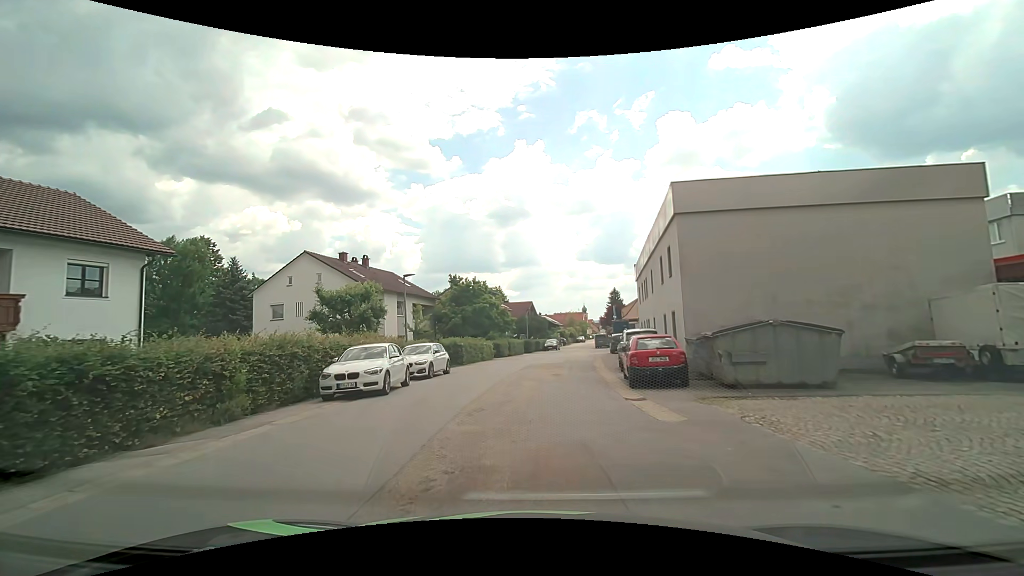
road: residential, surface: asphalt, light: Day
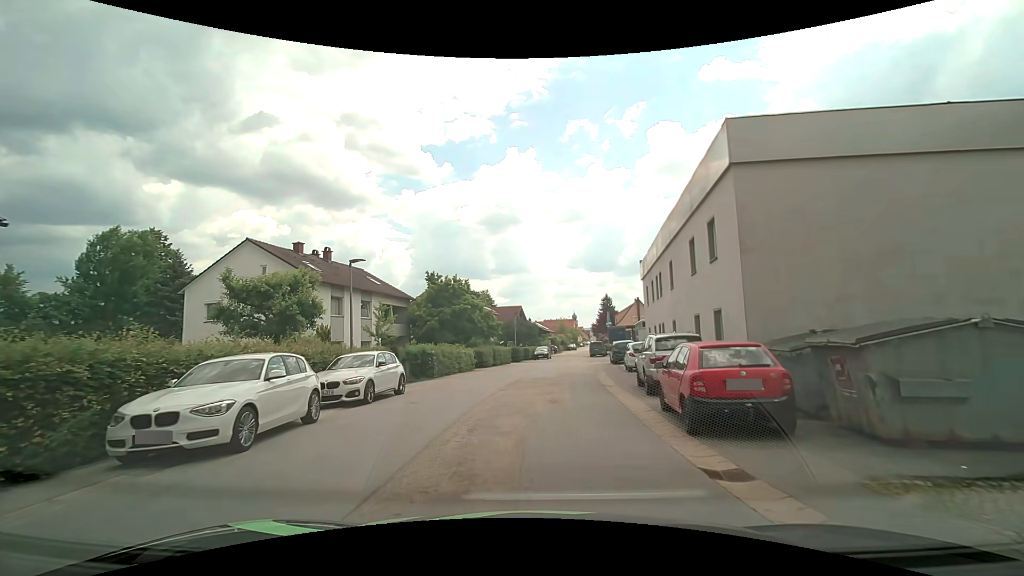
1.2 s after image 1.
(+0.1, +6.2) m; +2°
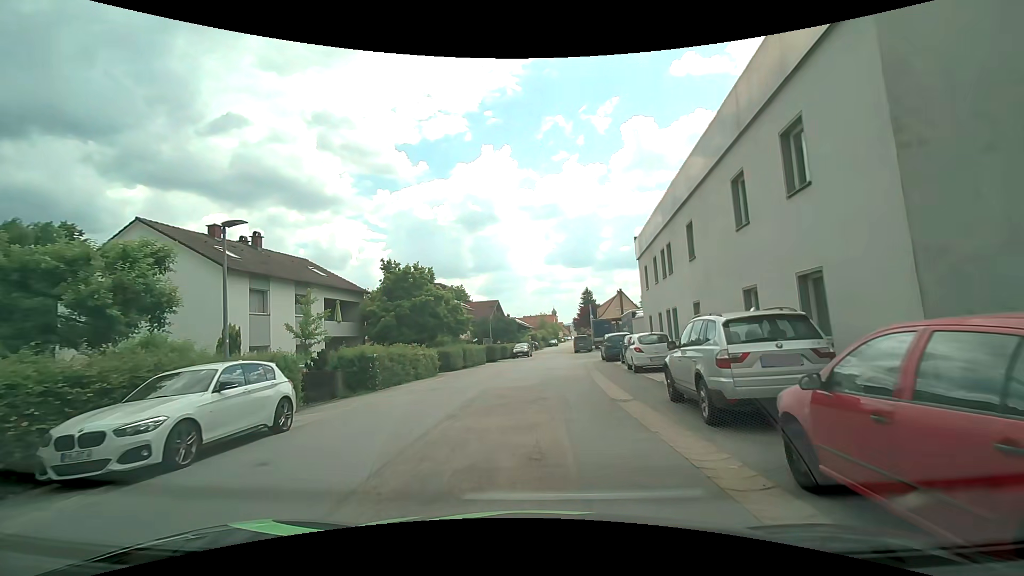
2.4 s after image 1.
(+0.2, +6.3) m; +3°
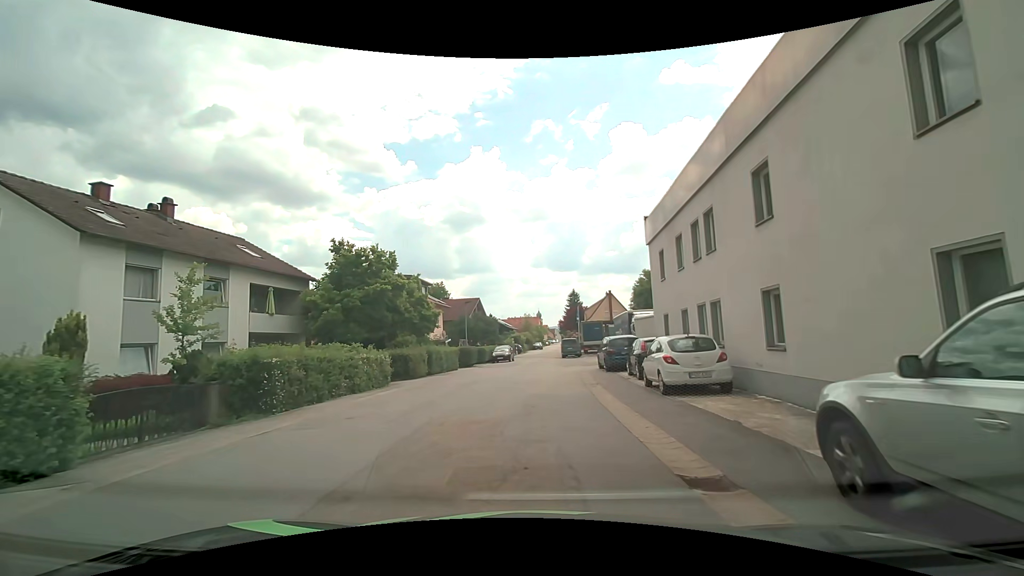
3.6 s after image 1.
(0.0, +6.4) m; +2°
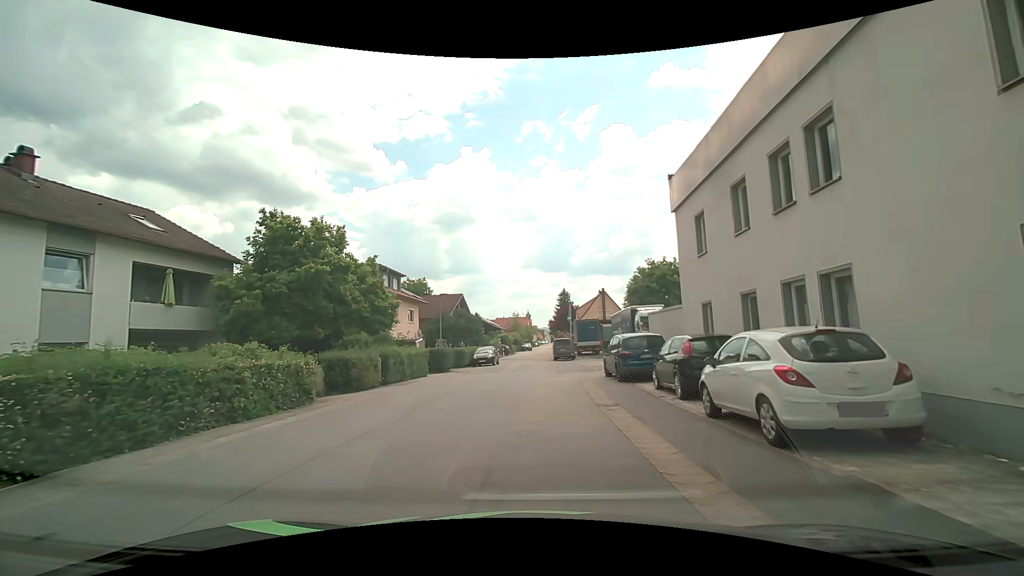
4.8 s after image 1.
(0.0, +6.4) m; 0°
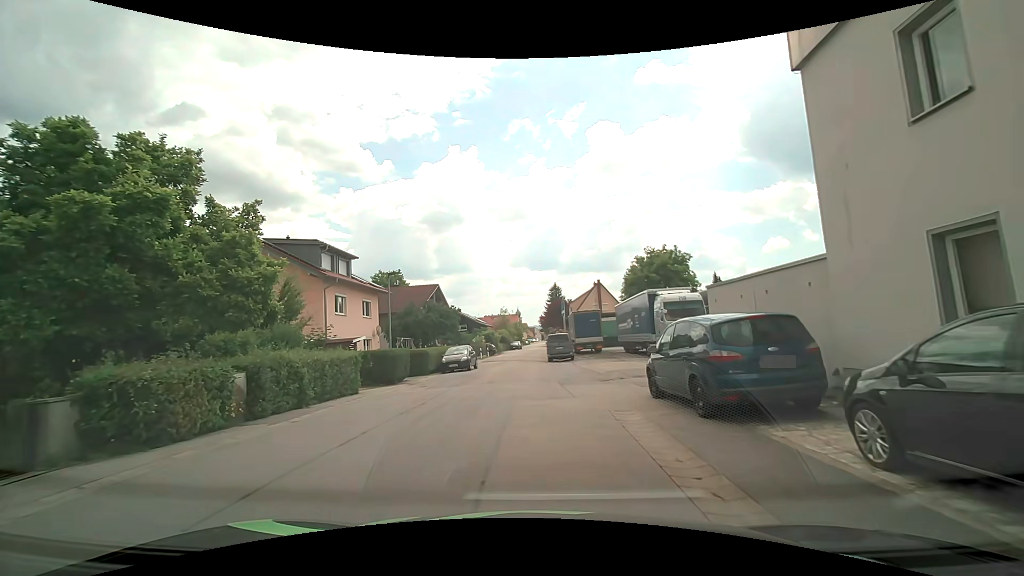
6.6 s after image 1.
(+0.2, +9.4) m; +2°
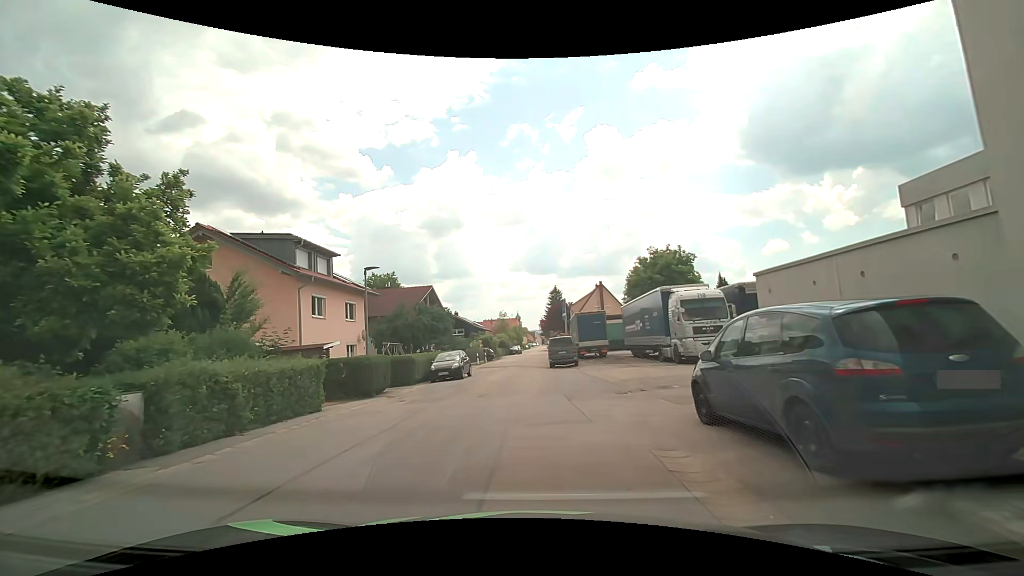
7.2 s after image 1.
(0.0, +3.2) m; +1°
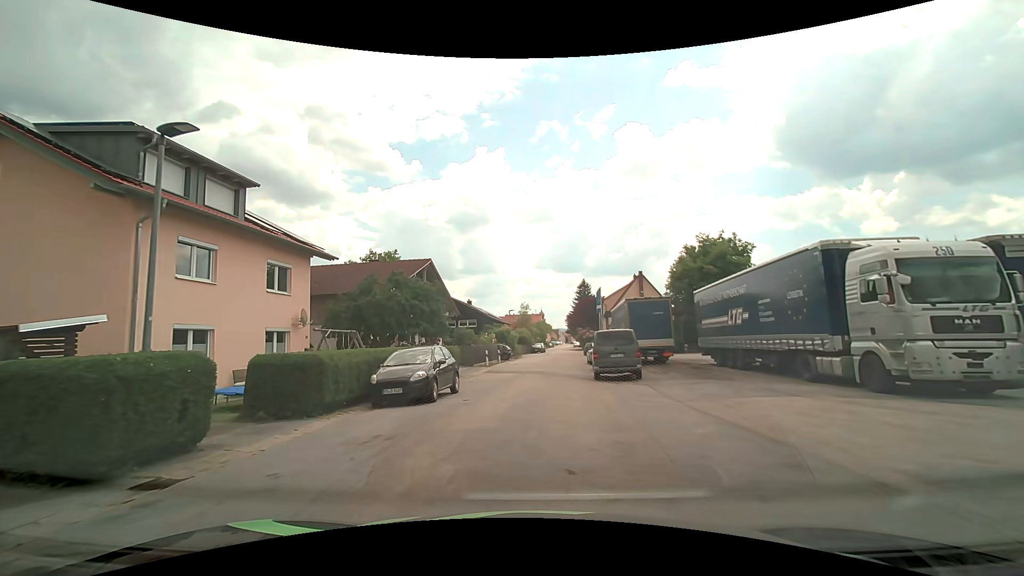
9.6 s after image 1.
(-0.7, +12.6) m; -3°
(0, +10) (0, +20) (+1, +30) (+1, +40) (+2, +50) (+3, +60) (+3, +70) (+4, +80) (+5, +90) (+5, +100) m
